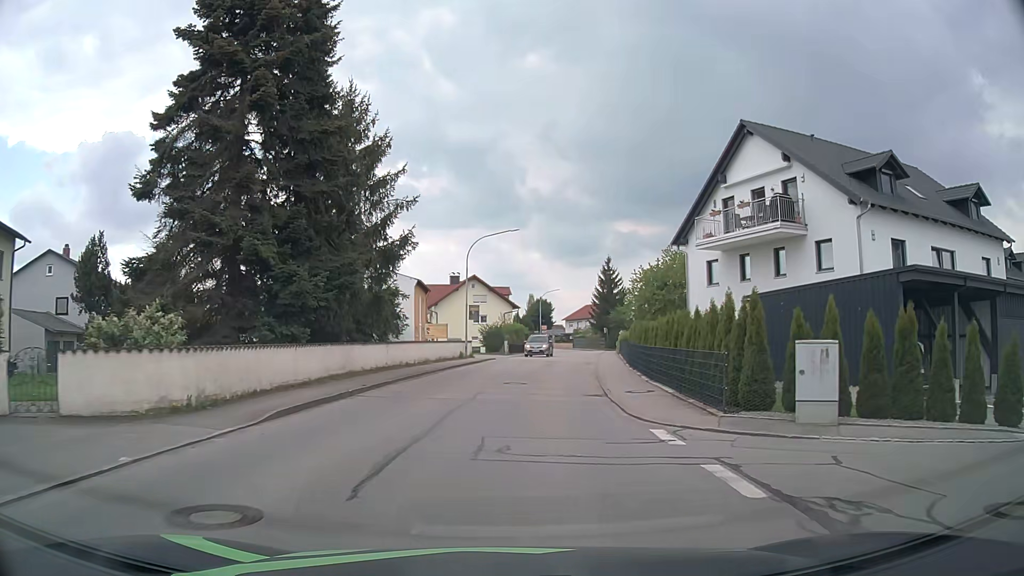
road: residential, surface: asphalt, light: Day
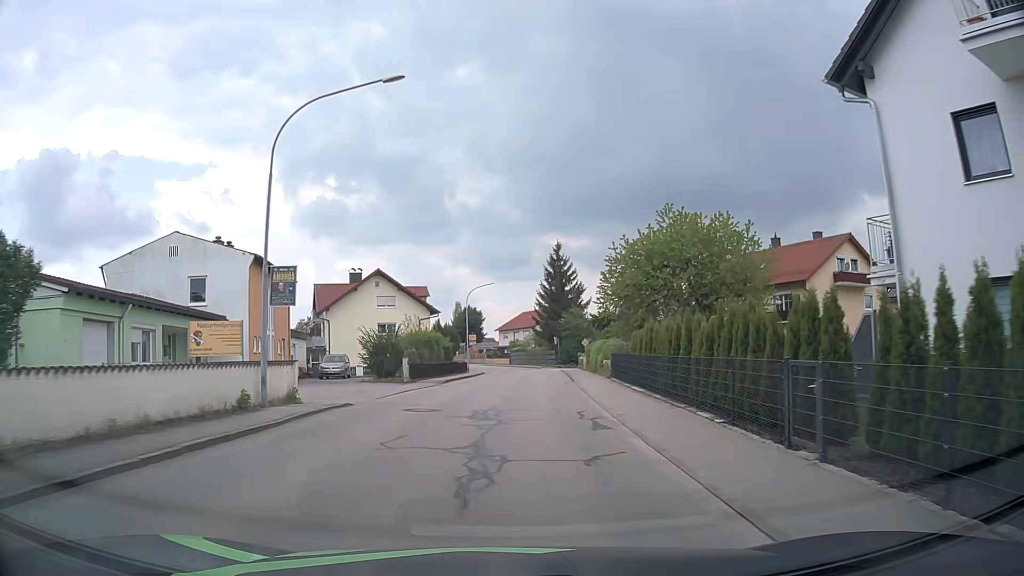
(+1.3, +24.3) m; +7°
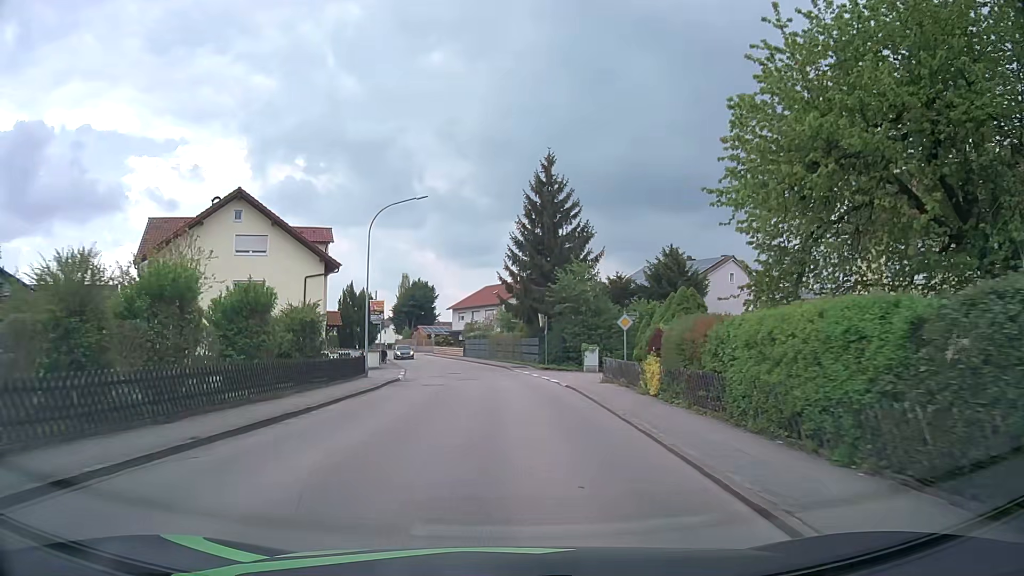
(+0.5, +30.6) m; +2°
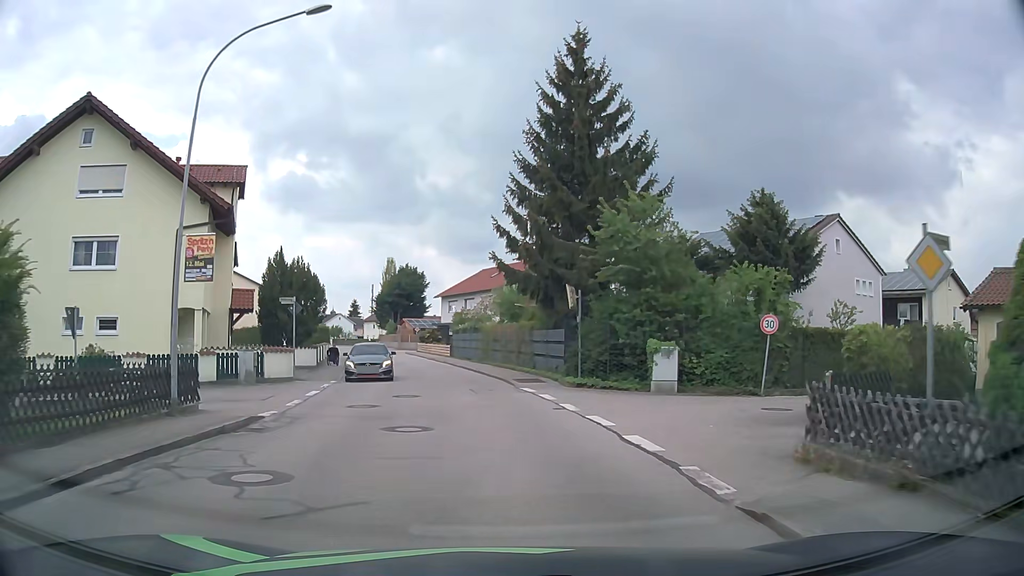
(+0.1, +17.1) m; 0°
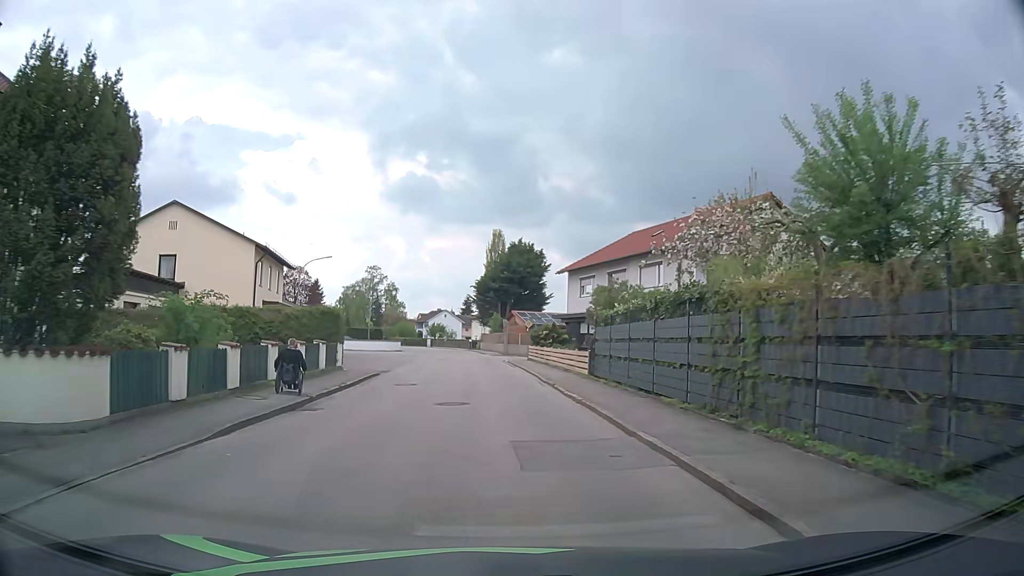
(-2.3, +27.5) m; -10°
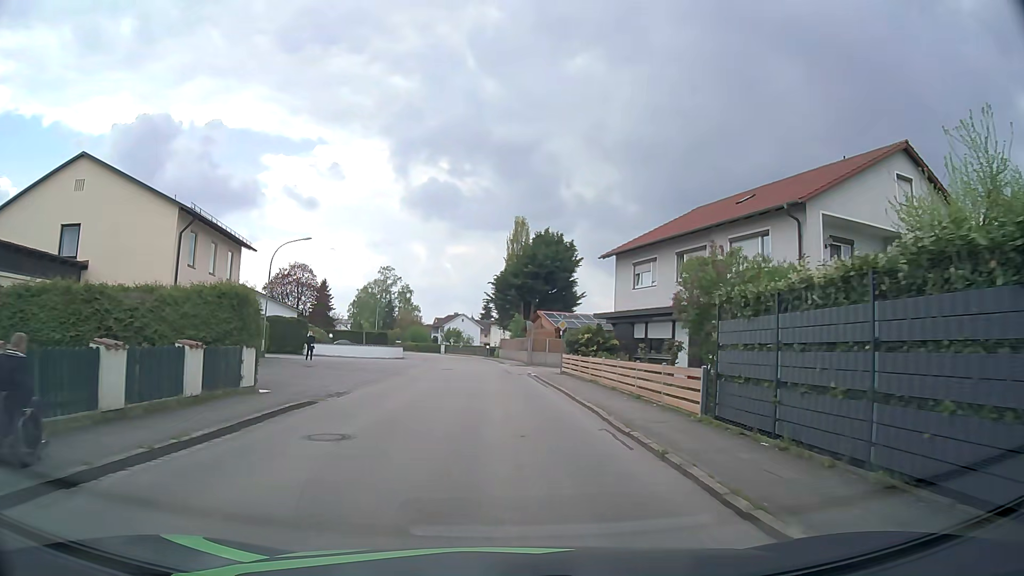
(-0.1, +11.6) m; -1°
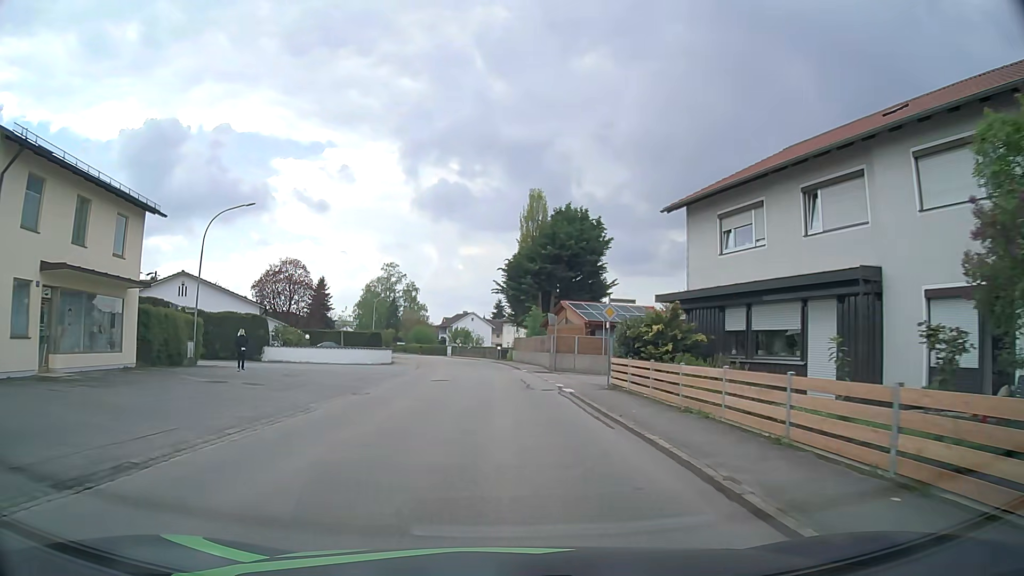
(-0.1, +11.7) m; -1°
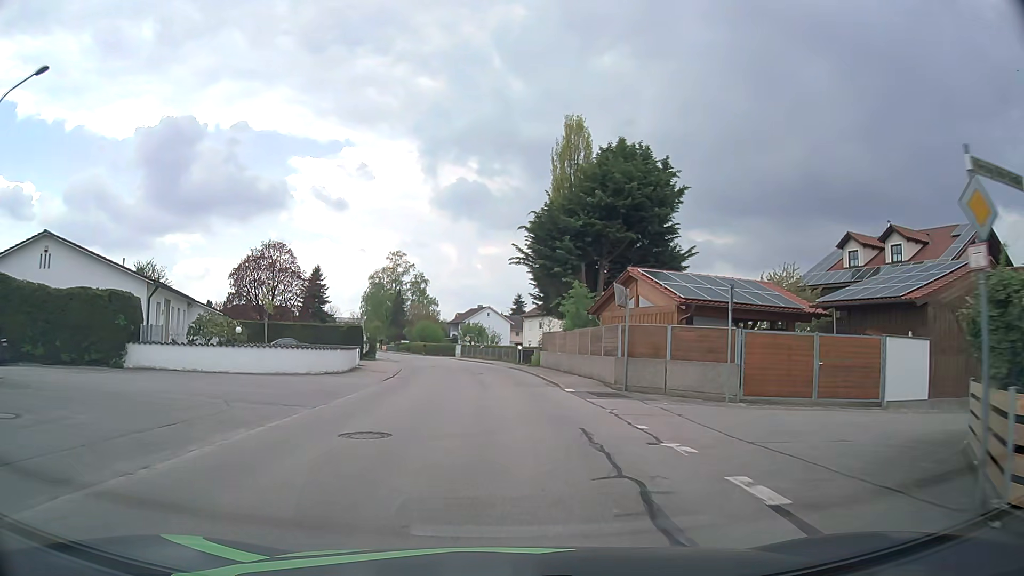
(-0.3, +17.5) m; -2°
